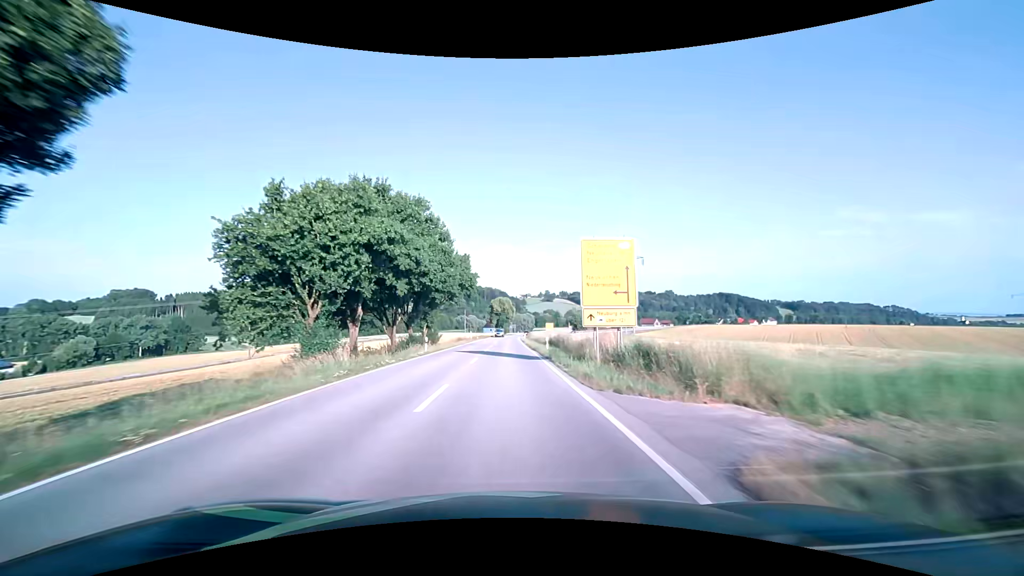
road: secondary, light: Day
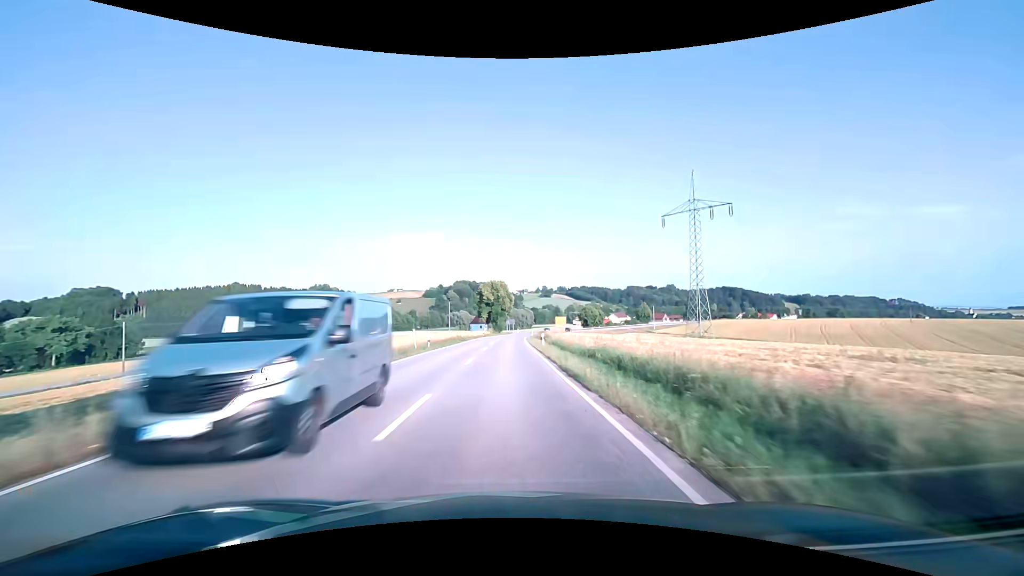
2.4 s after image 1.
(+0.1, +50.0) m; 0°
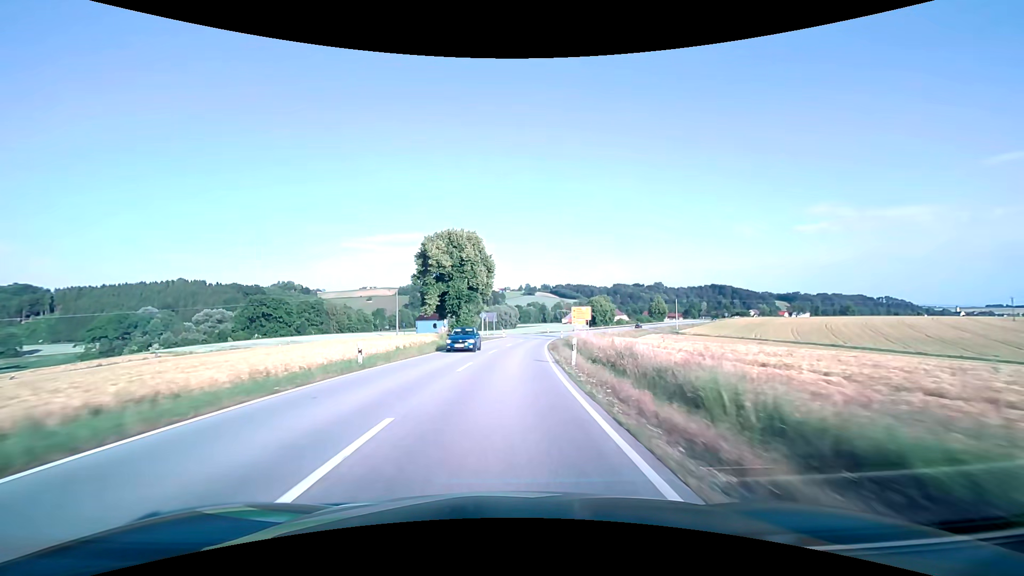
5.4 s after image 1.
(+0.9, +62.6) m; +2°
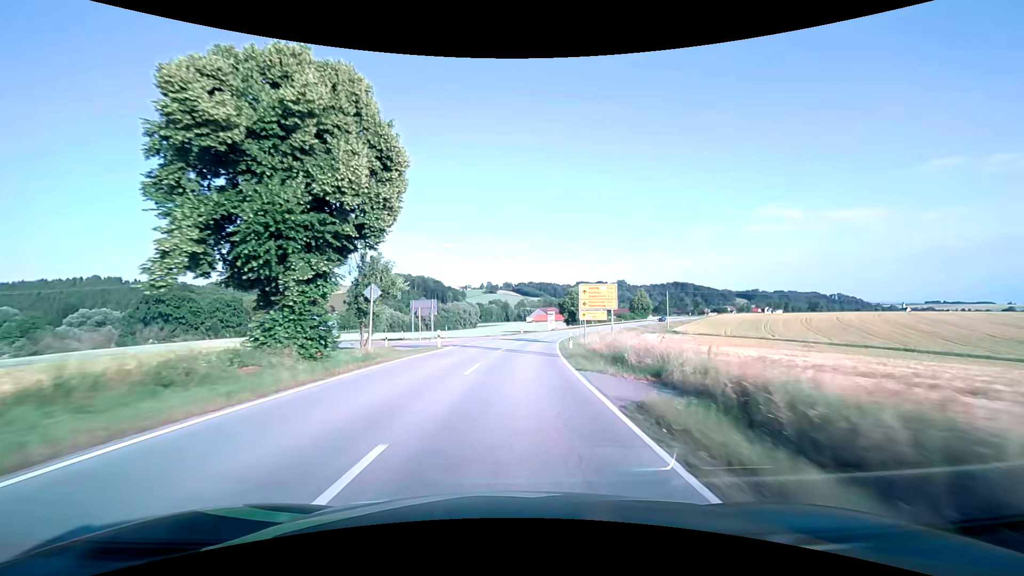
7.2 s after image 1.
(+1.2, +37.6) m; +4°
(0, +10) (+1, +20) (+1, +30) (+2, +40) (+3, +50) (+5, +60) (+7, +70) (+9, +79) (+12, +89) (+14, +99) m
